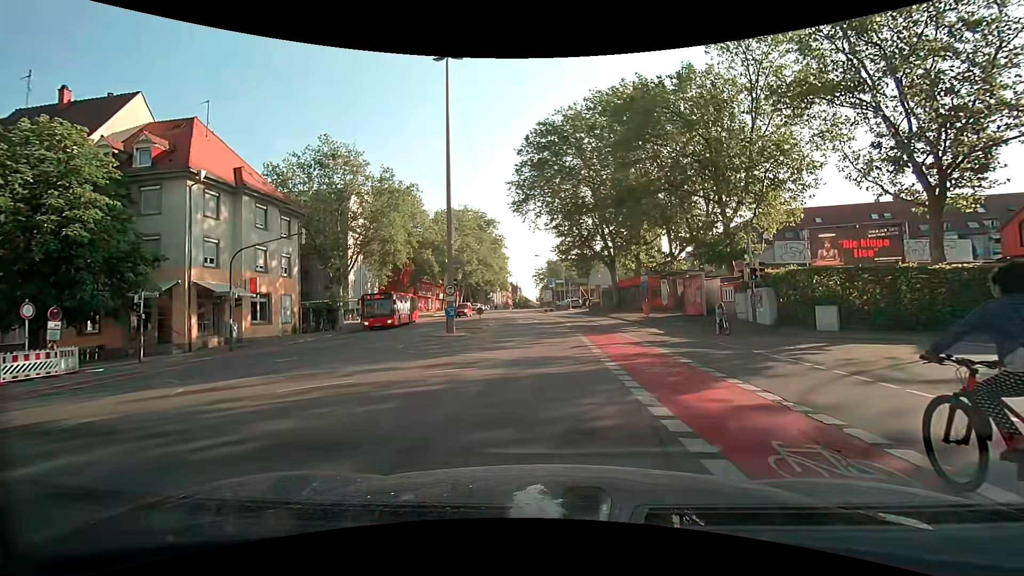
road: secondary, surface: asphalt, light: Day
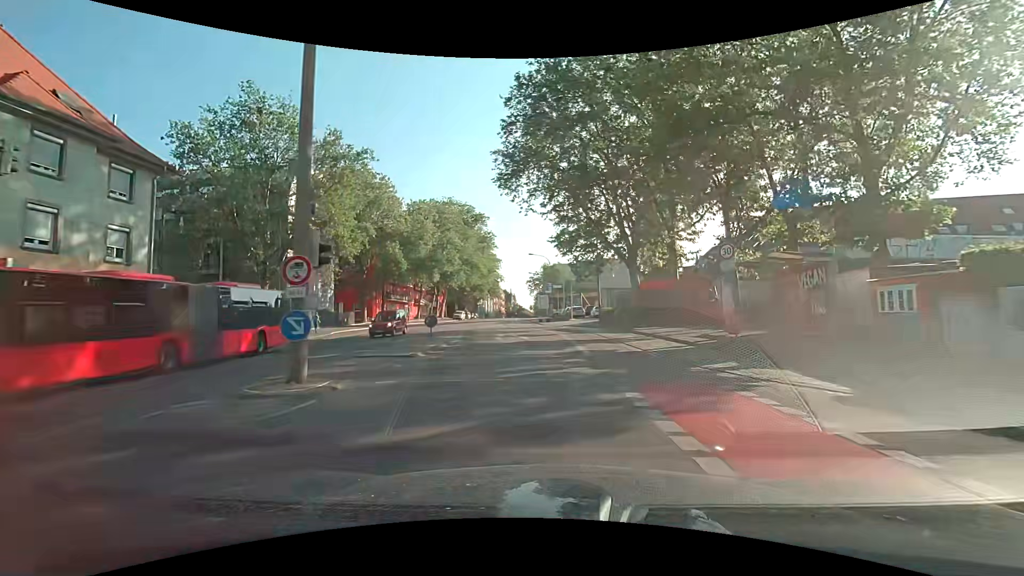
(-0.2, +15.5) m; 0°
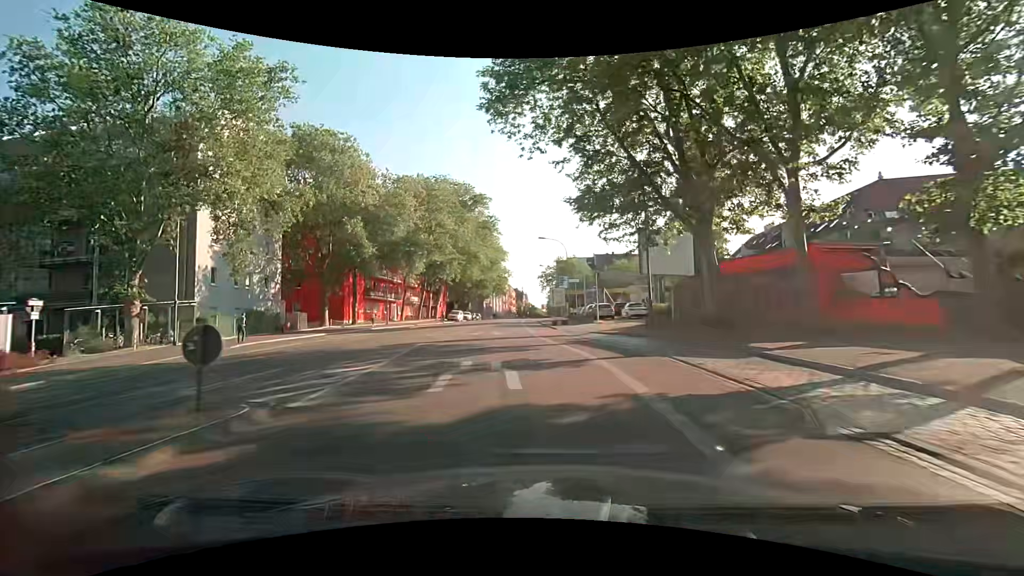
(-0.2, +15.9) m; -2°
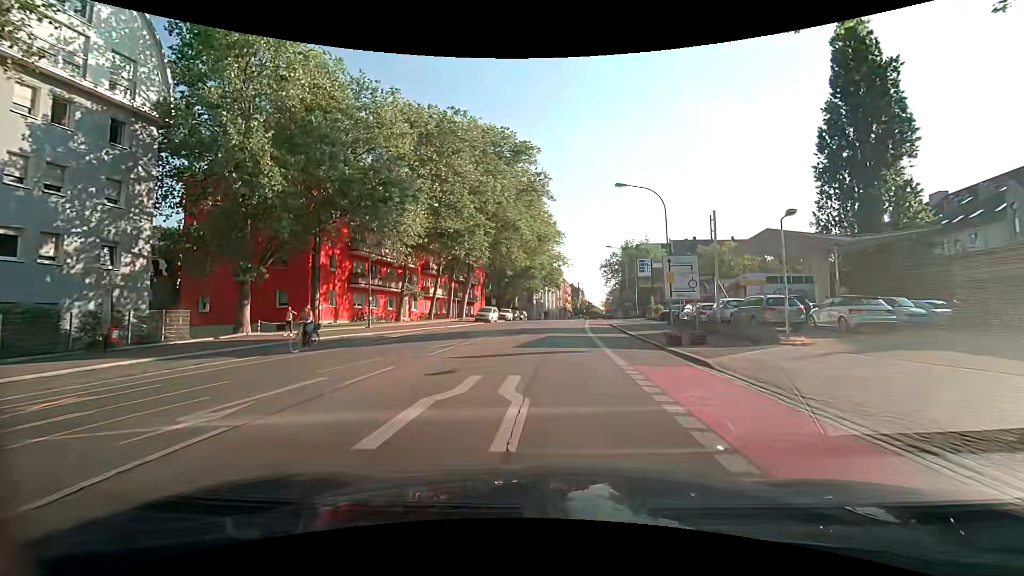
(-1.6, +23.7) m; -5°
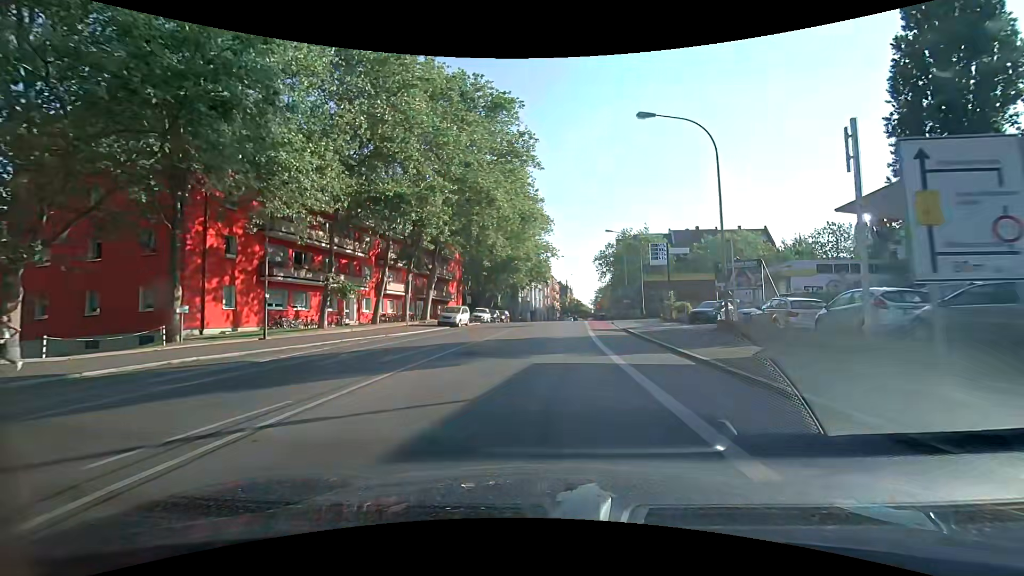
(0.0, +12.4) m; 0°
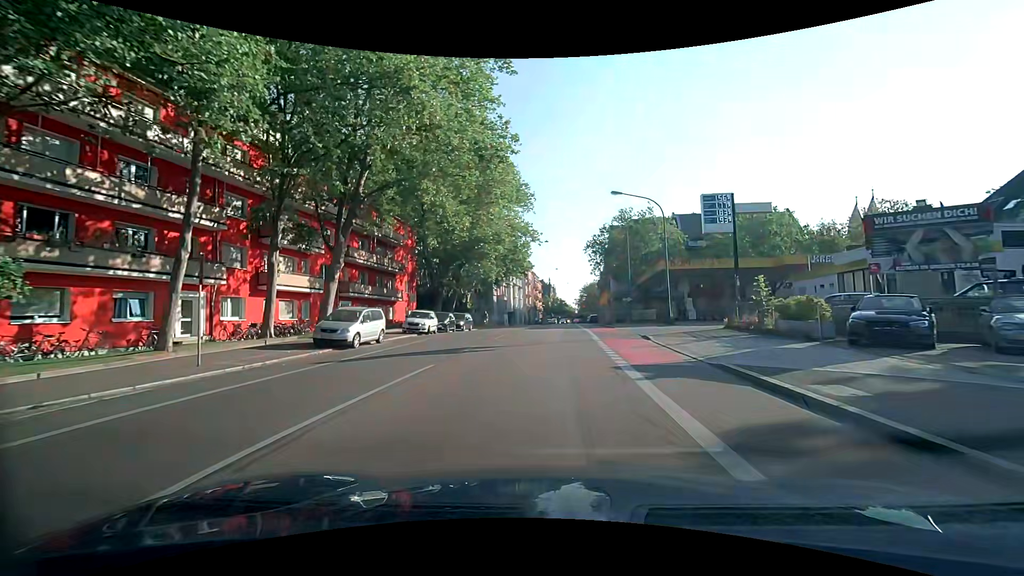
(+0.5, +18.1) m; +2°
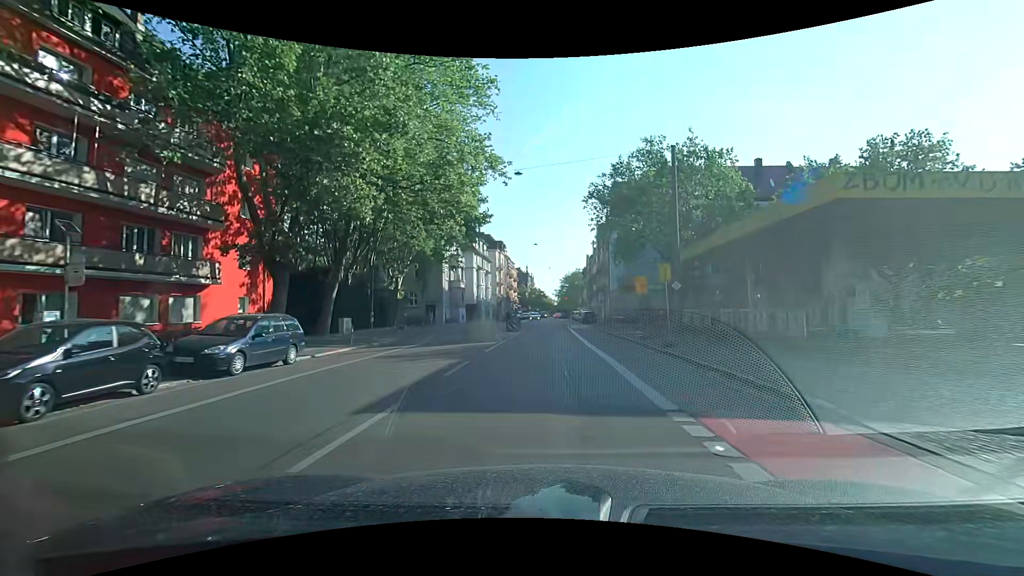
(+0.6, +28.0) m; +2°
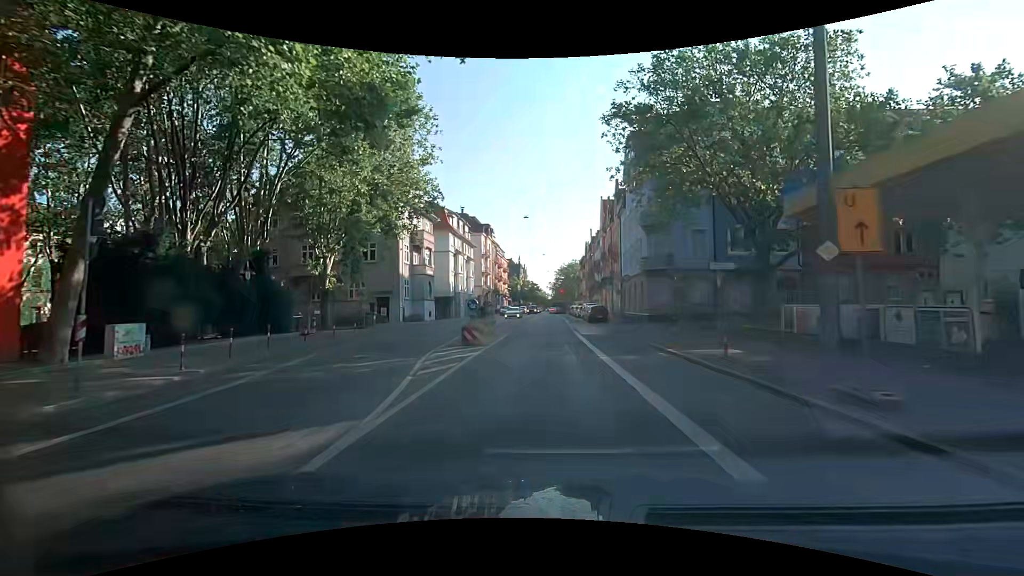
(+0.2, +15.9) m; +1°
(0, +10) (0, +20) (0, +30) (0, +40) (0, +50) (0, +60) (0, +70) (0, +80) (0, +90) (+1, +100) m
